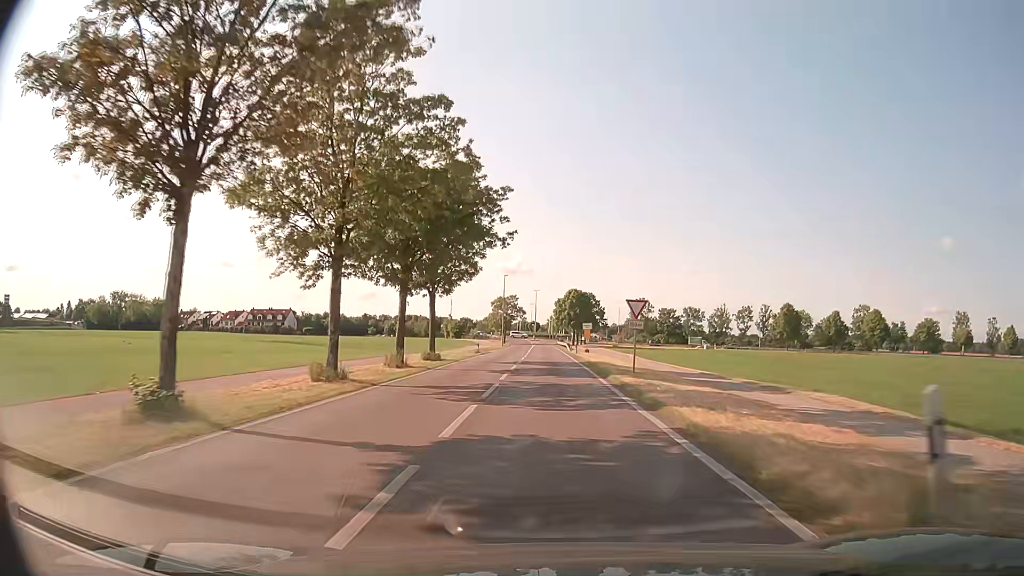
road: primary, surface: asphalt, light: Day
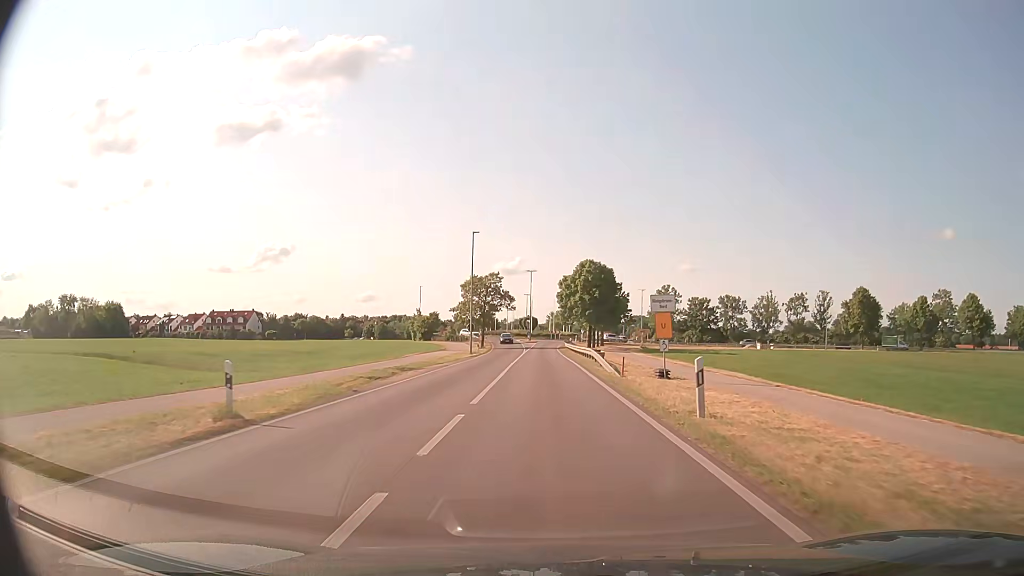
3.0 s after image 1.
(-0.1, +43.1) m; 0°
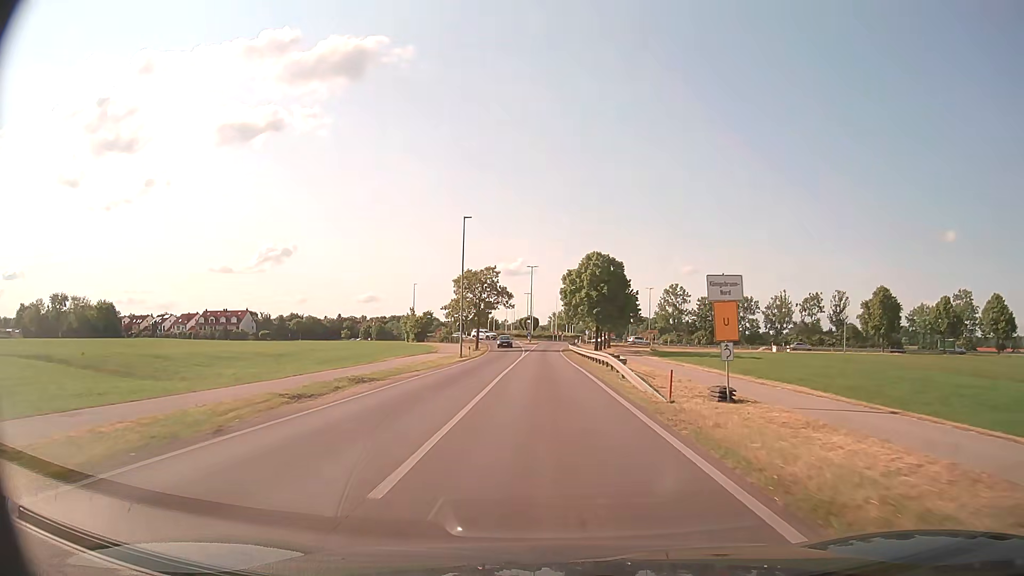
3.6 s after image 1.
(0.0, +8.1) m; 0°
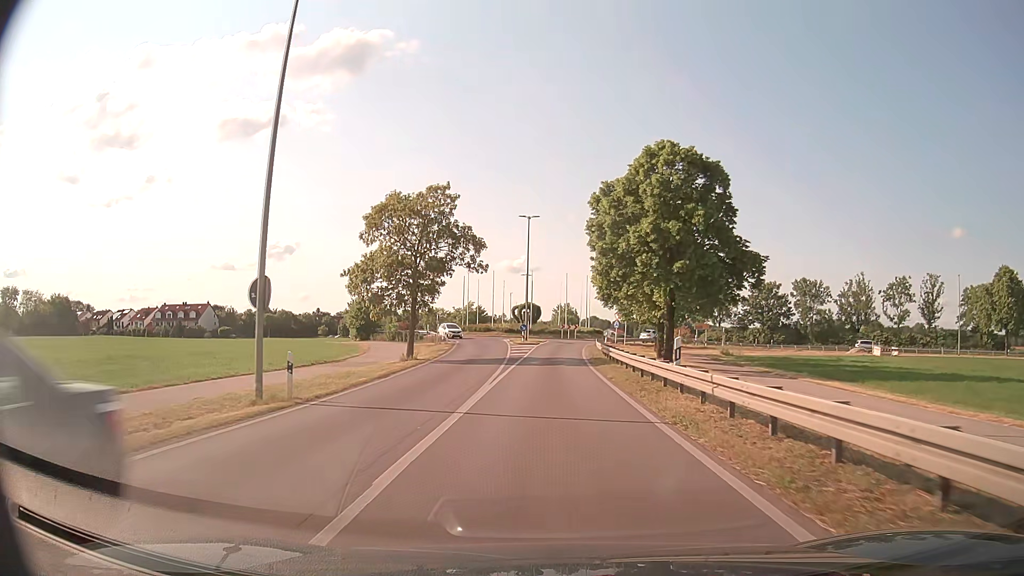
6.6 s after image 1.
(-0.2, +37.5) m; 0°
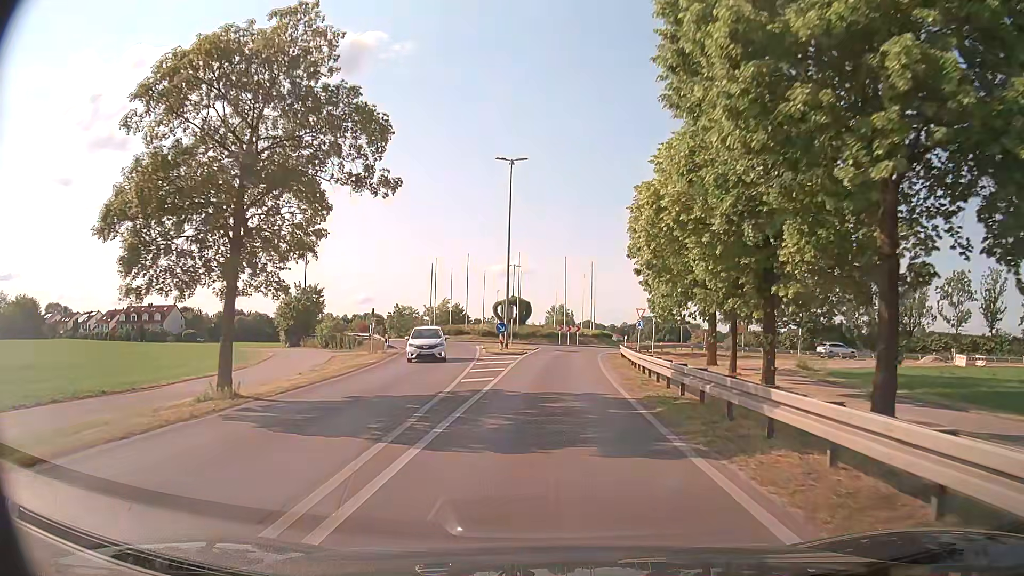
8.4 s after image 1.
(+0.1, +20.1) m; 0°
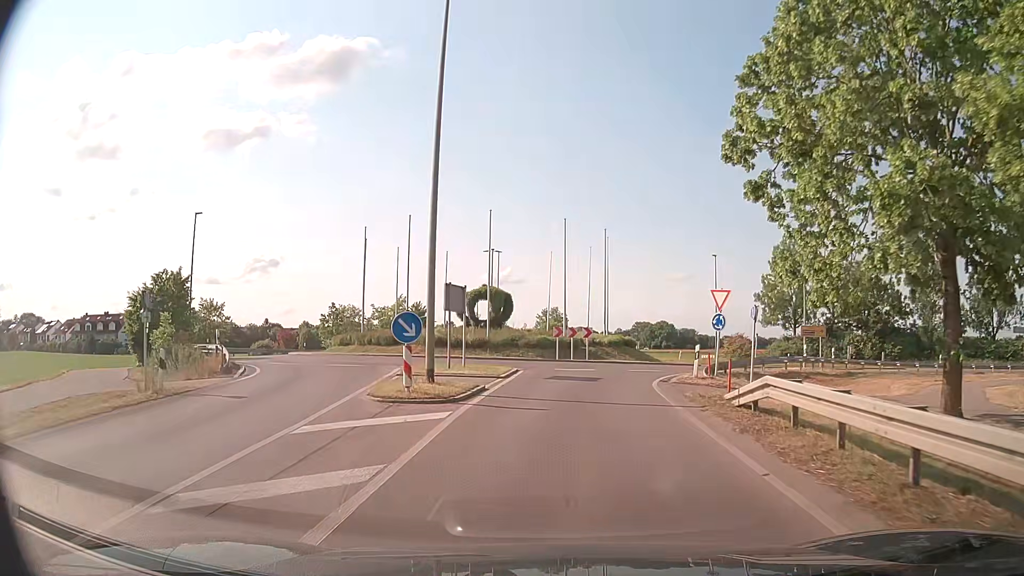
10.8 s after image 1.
(+0.2, +22.3) m; +1°
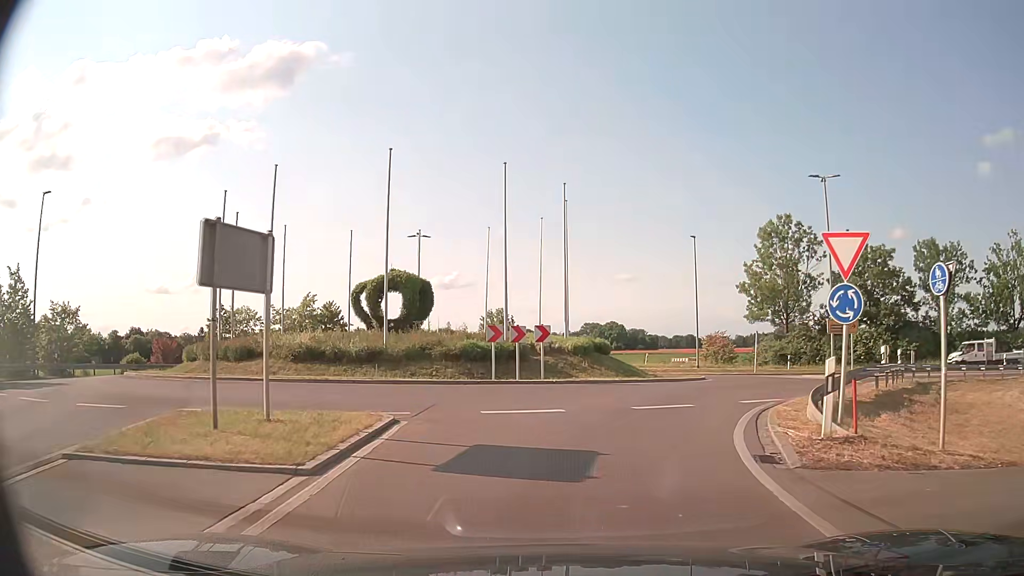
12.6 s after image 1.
(+0.4, +12.9) m; +5°
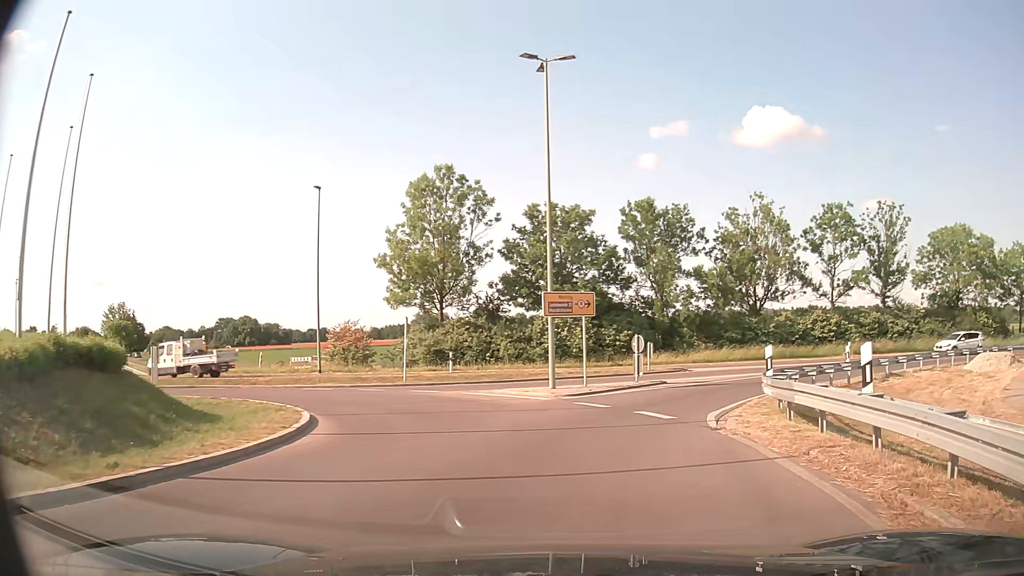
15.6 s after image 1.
(+3.1, +15.8) m; +30°
(0, +10) (-3, +19) (-10, +26) (-20, +28) (-29, +31) (-37, +38) (-43, +46) (-49, +54) (-54, +62) (-60, +70) m
